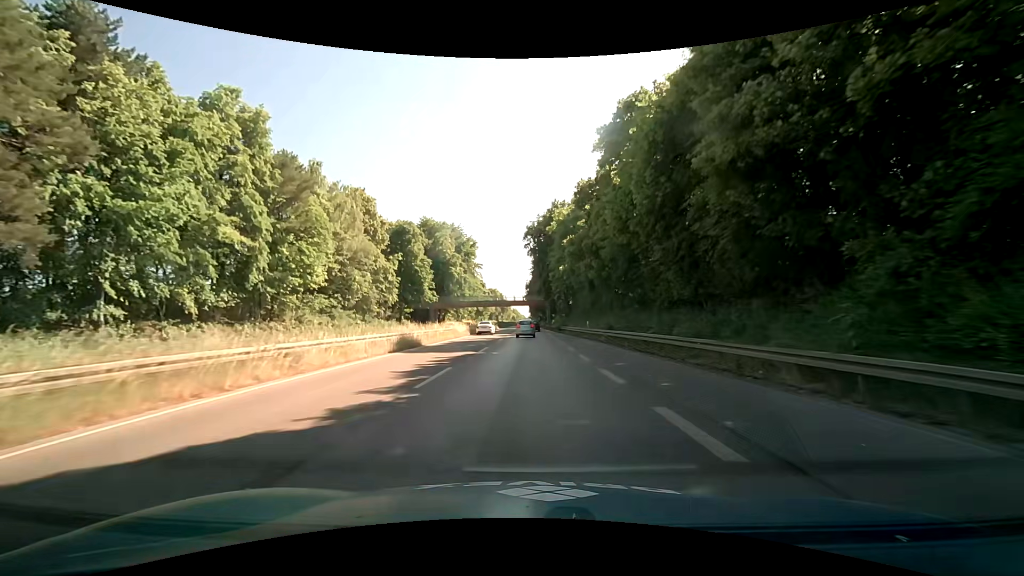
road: trunk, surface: asphalt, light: Day
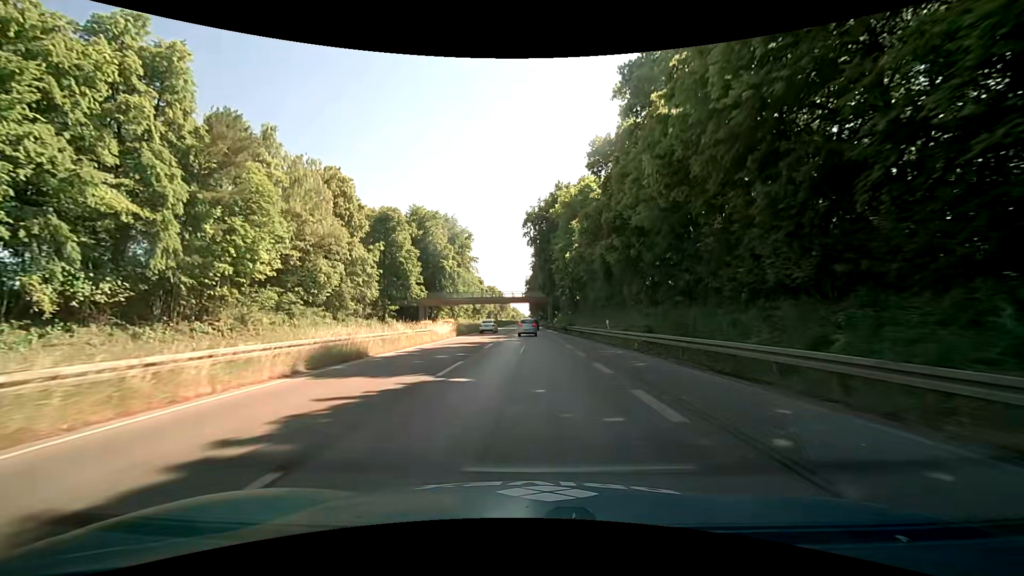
(0.0, +10.0) m; 0°
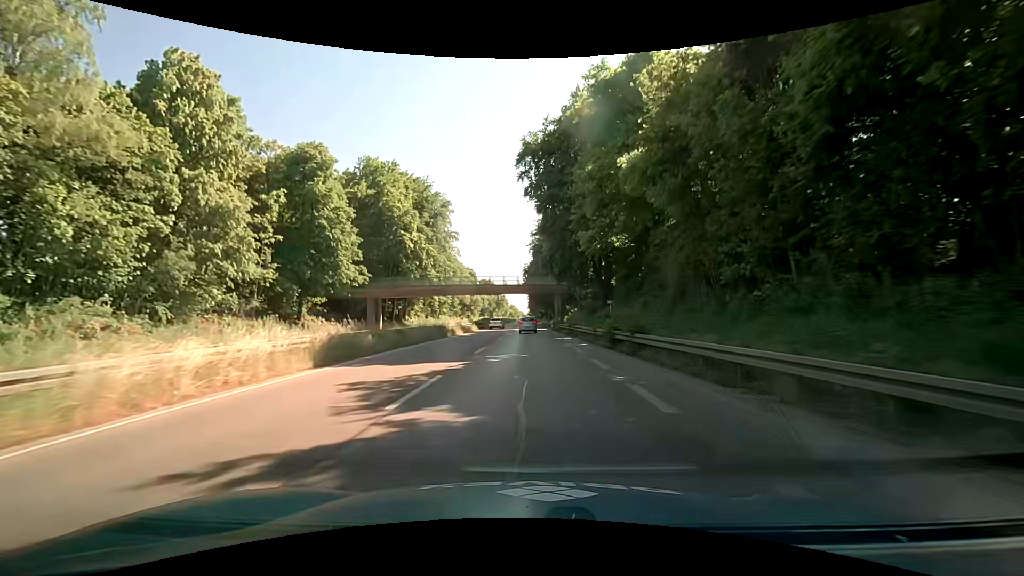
(-0.1, +28.7) m; 0°
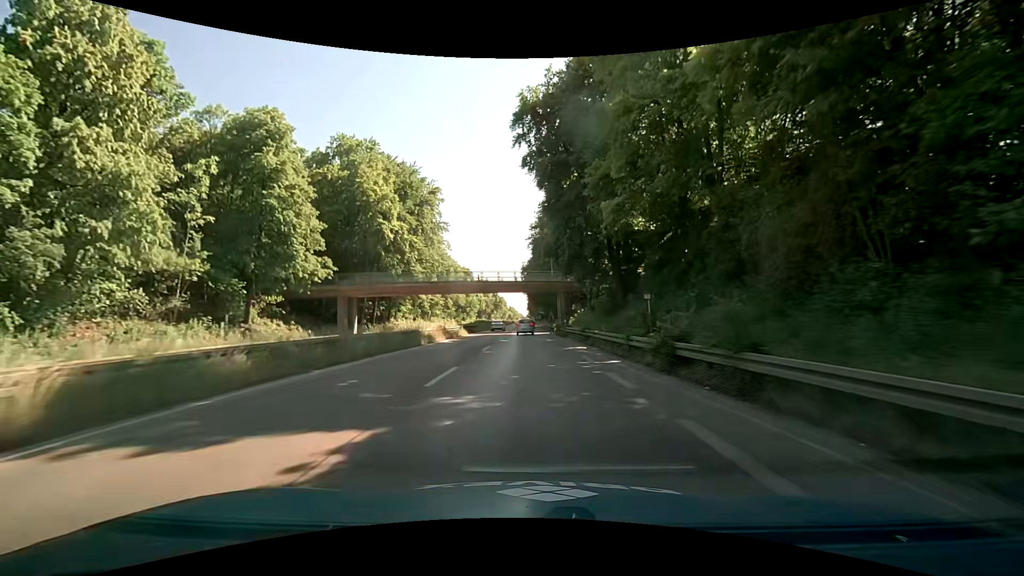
(0.0, +9.2) m; -1°
